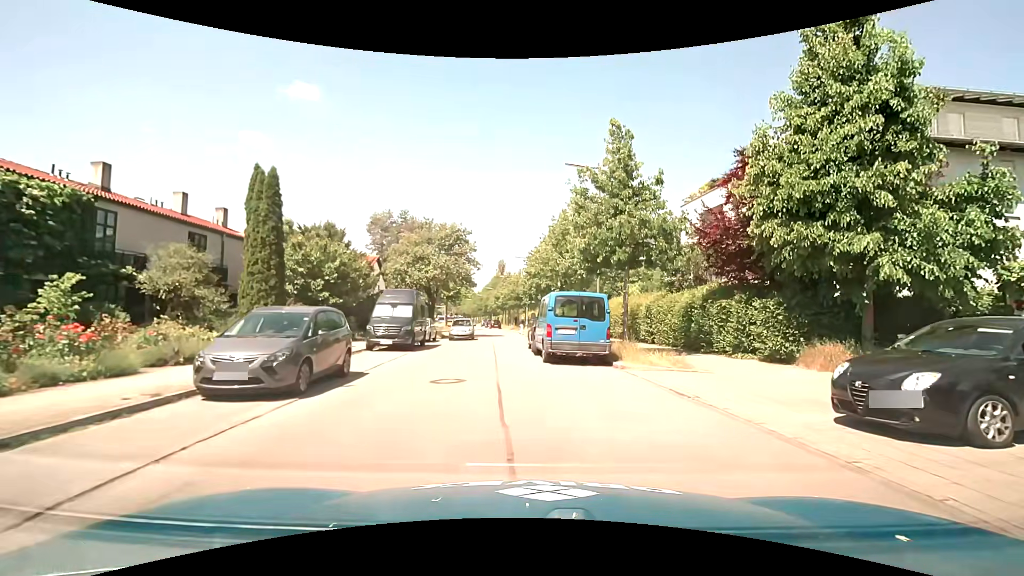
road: residential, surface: asphalt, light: Day
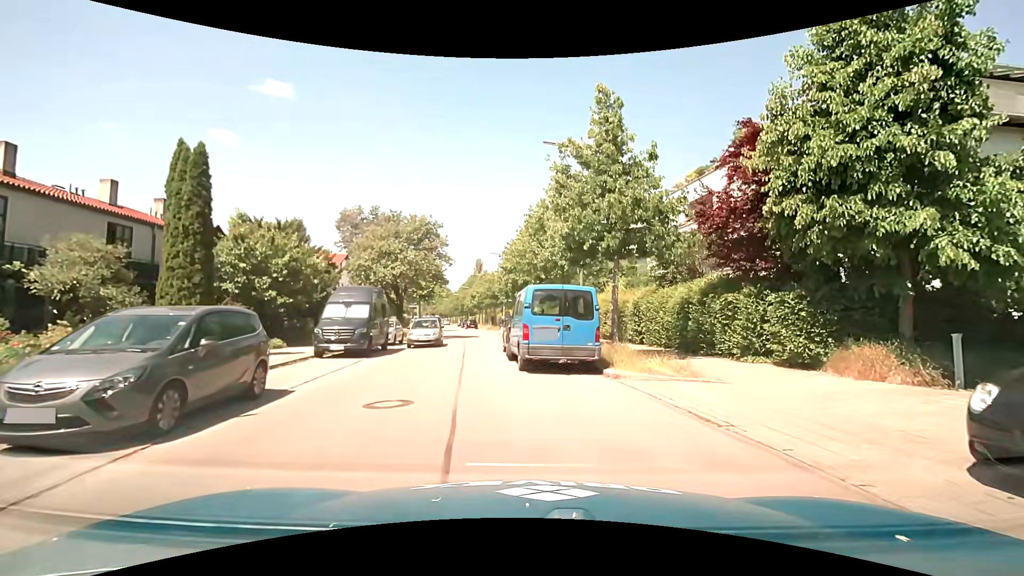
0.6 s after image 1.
(+0.1, +2.7) m; +3°
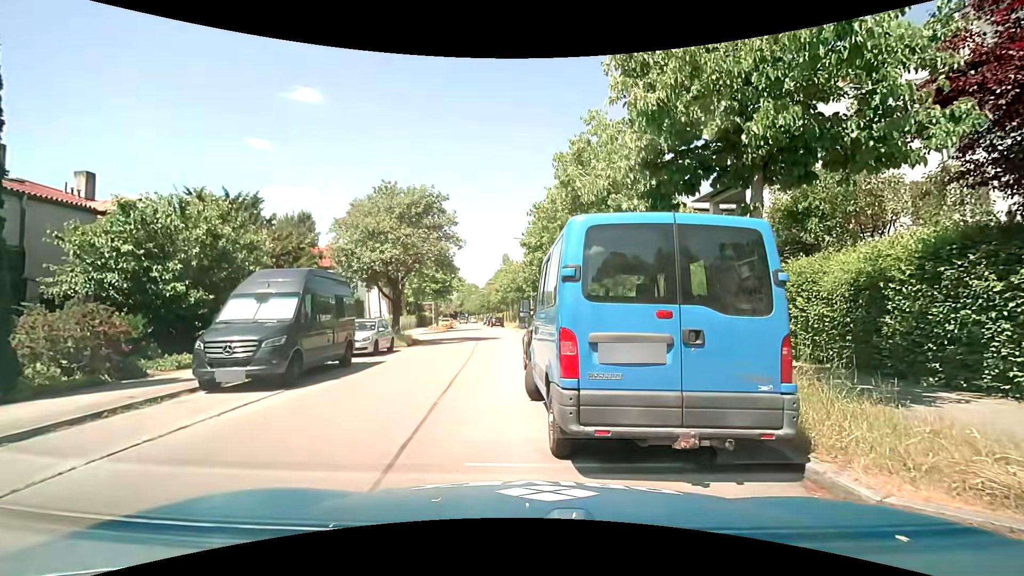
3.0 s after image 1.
(-0.1, +7.8) m; -2°
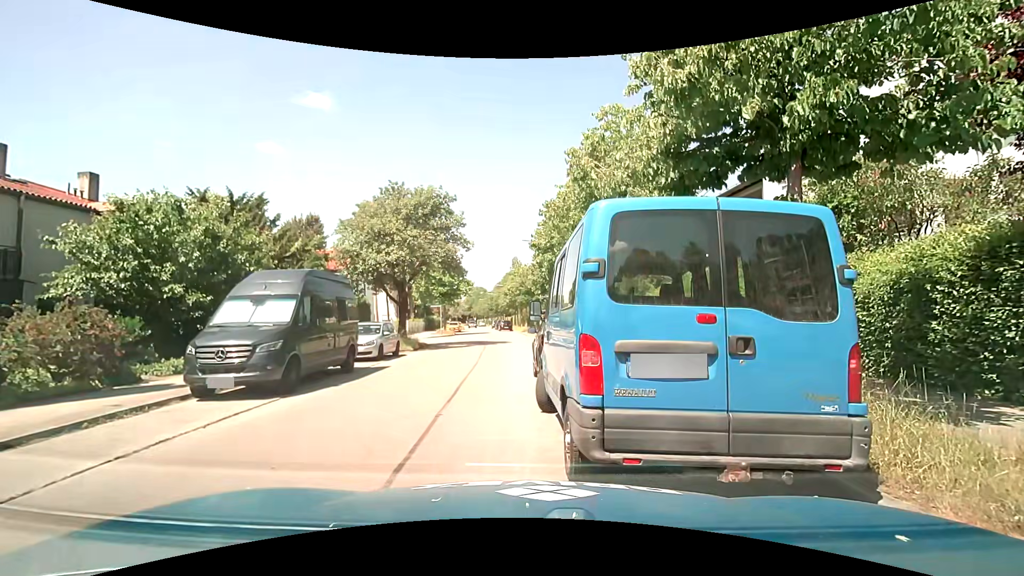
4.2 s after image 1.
(0.0, +0.6) m; 0°
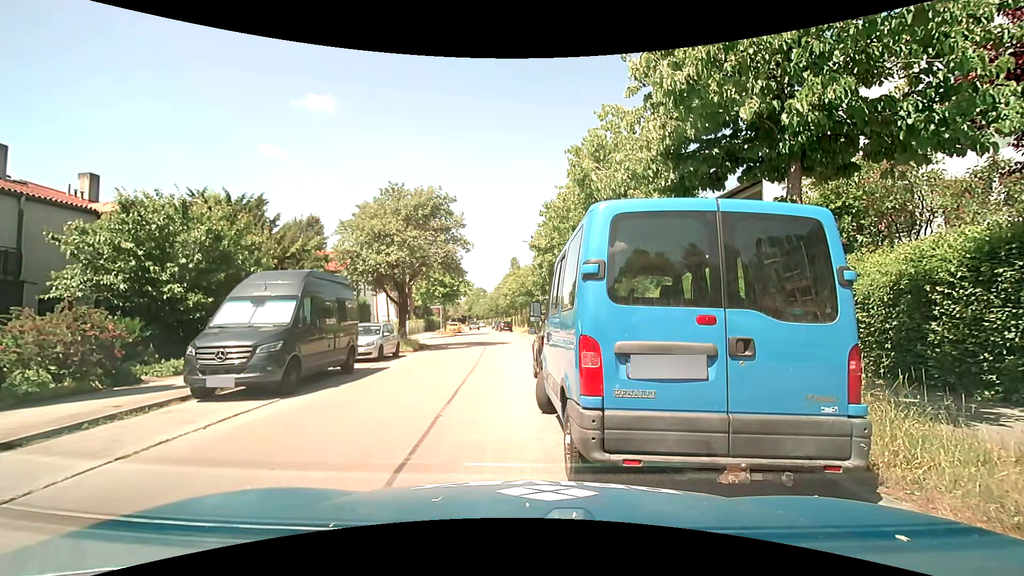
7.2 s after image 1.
(0.0, +0.1) m; 0°
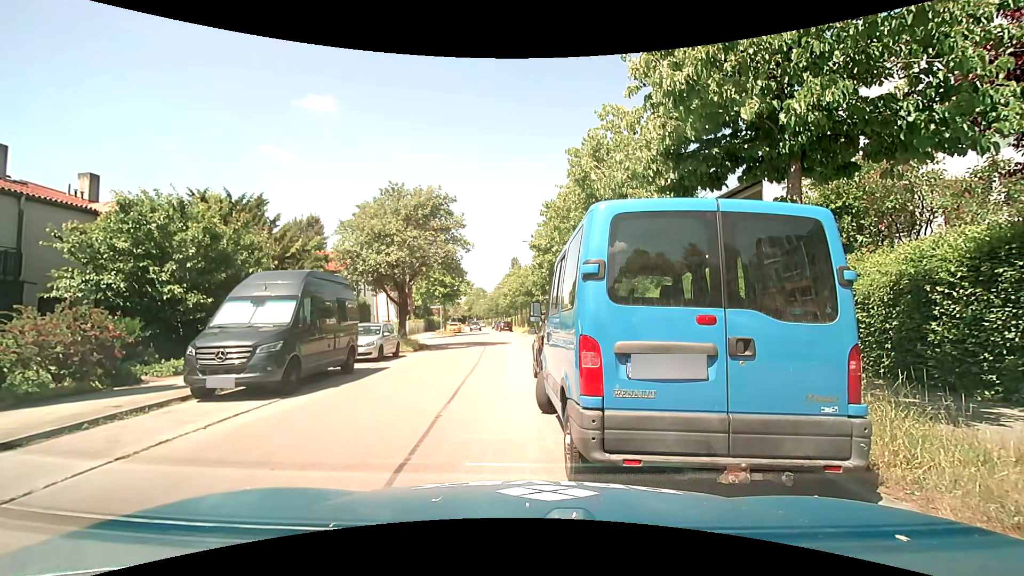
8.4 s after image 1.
(0.0, 0.0) m; 0°
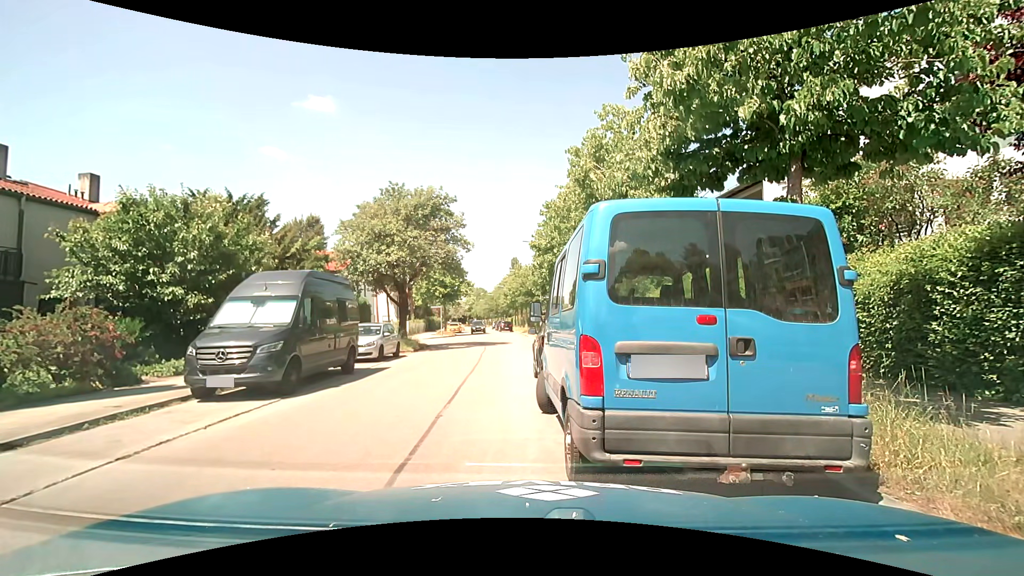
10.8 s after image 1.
(0.0, 0.0) m; 0°
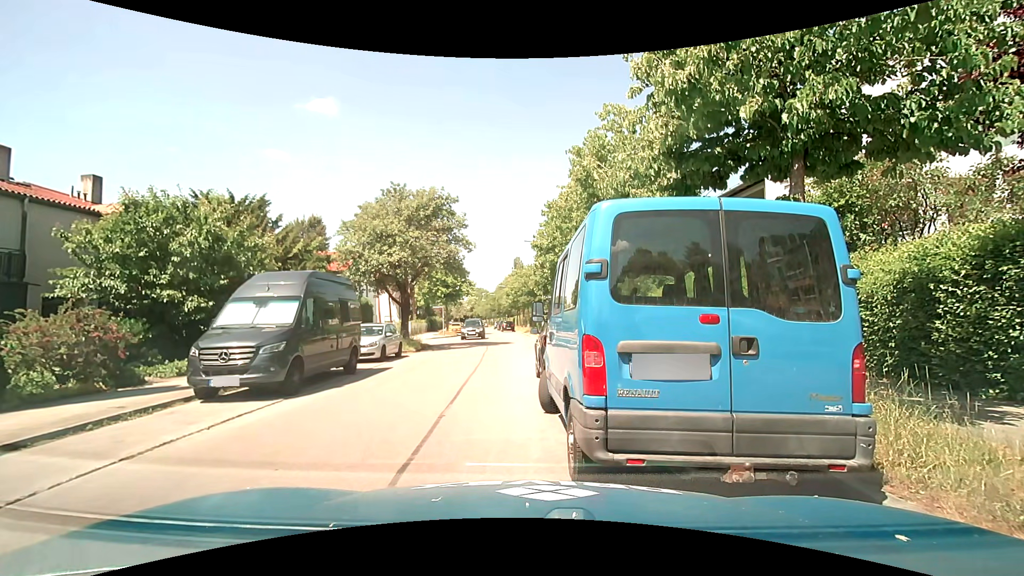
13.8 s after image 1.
(0.0, 0.0) m; 0°
(-2, +10) (-2, +20) (-3, +30) (-4, +40) (-6, +49) (-8, +59) (-10, +69) (-11, +79) (-13, +89) (-14, +99) m
